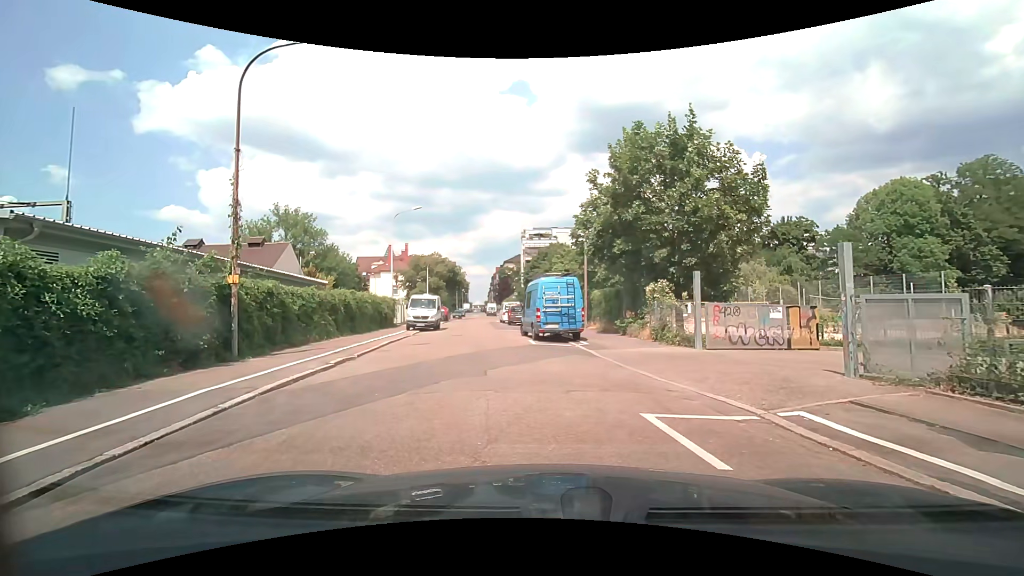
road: residential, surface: asphalt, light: Day
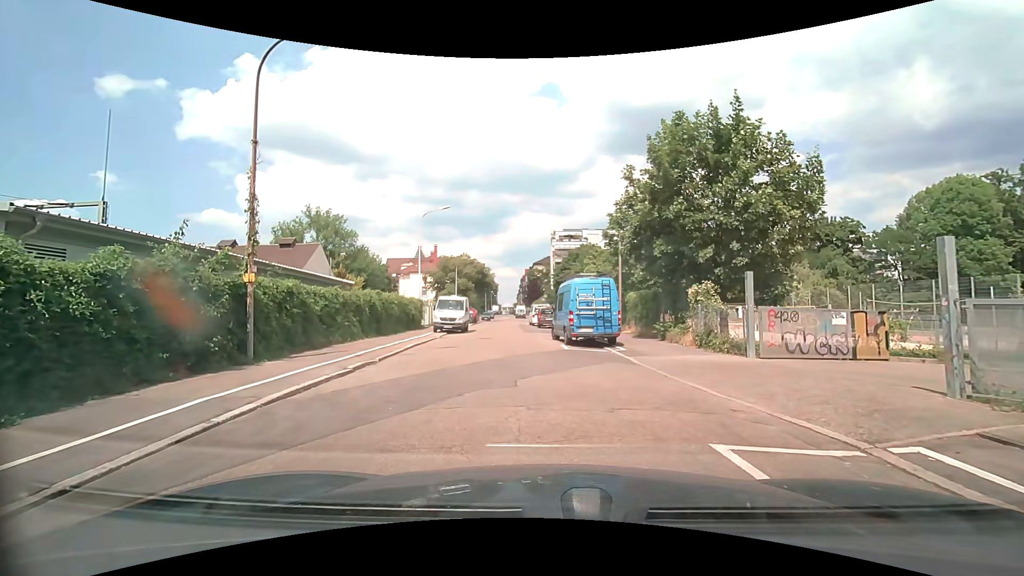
(0.0, +1.2) m; -2°
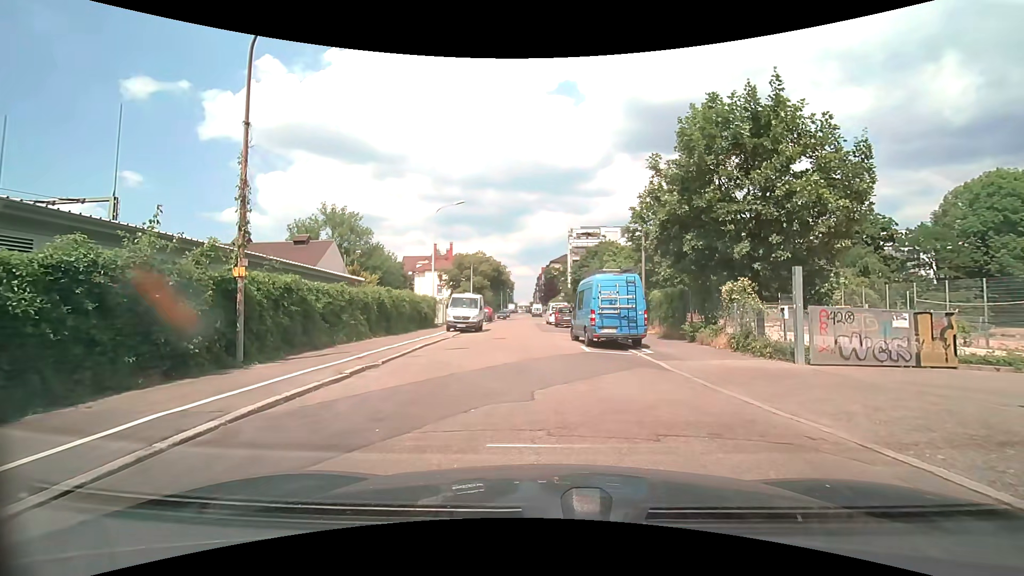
(0.0, +1.4) m; +1°
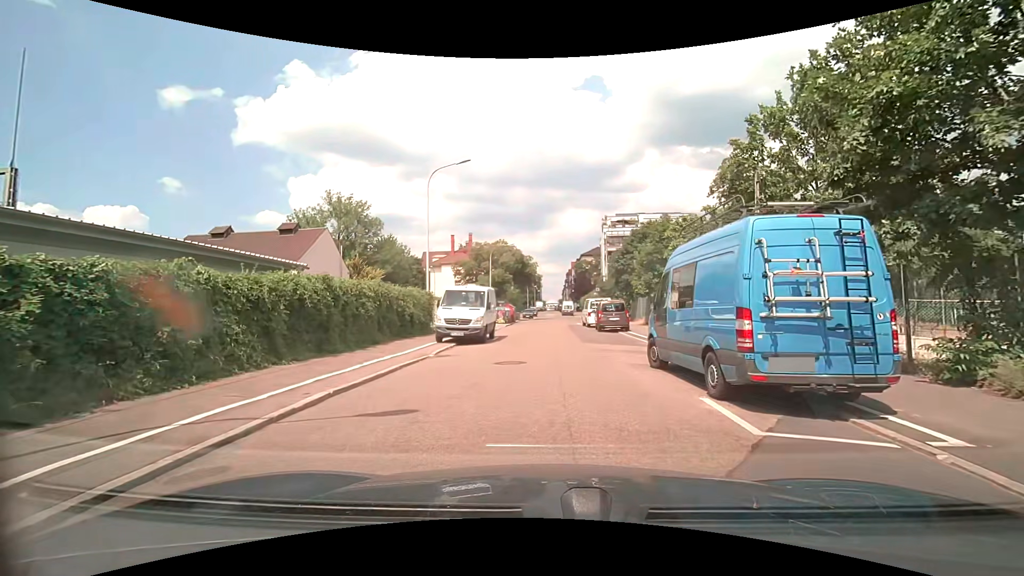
(-0.5, +10.7) m; -4°
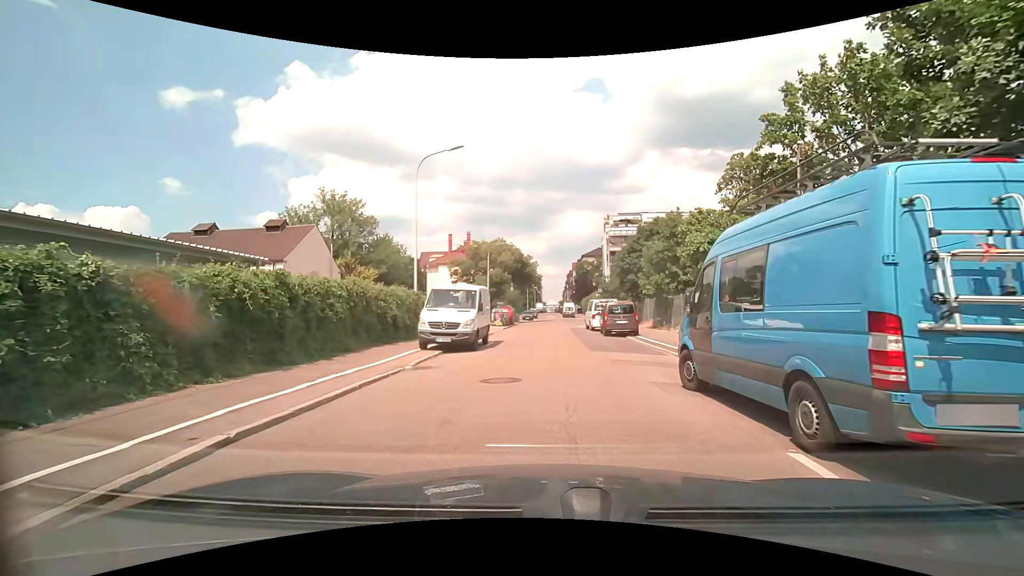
(0.0, +2.7) m; +1°
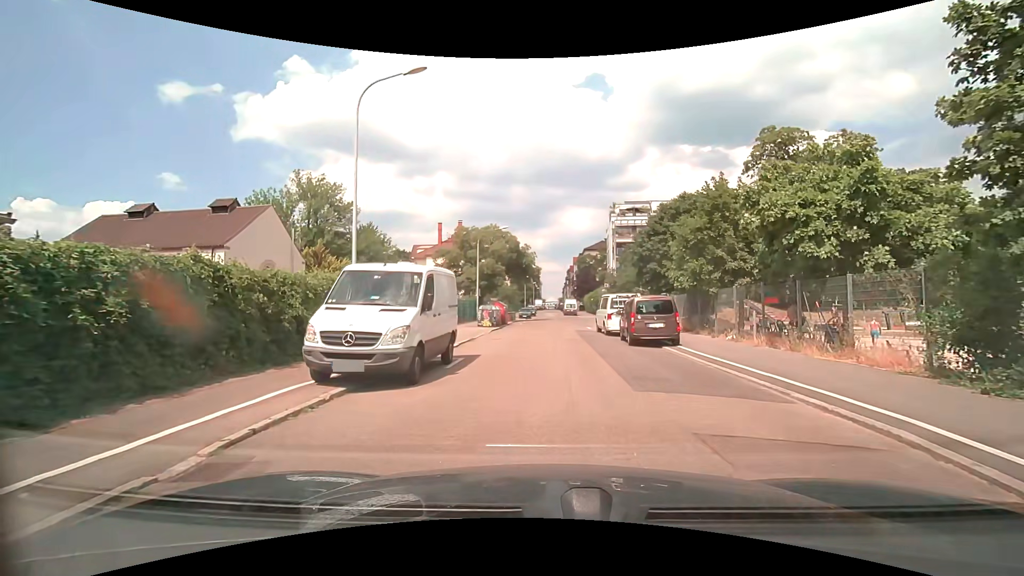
(0.0, +7.8) m; -1°
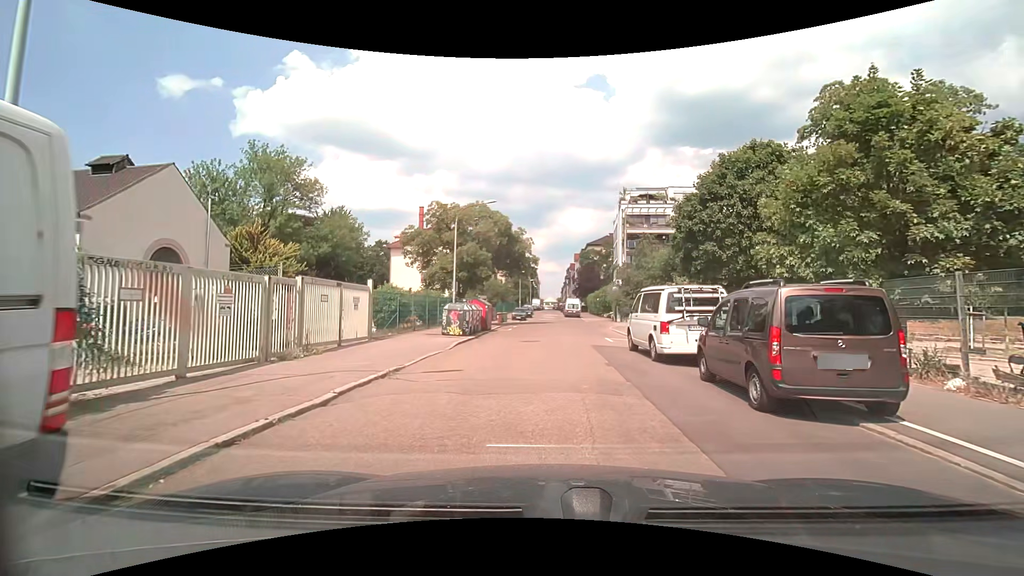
(+0.1, +10.9) m; +1°
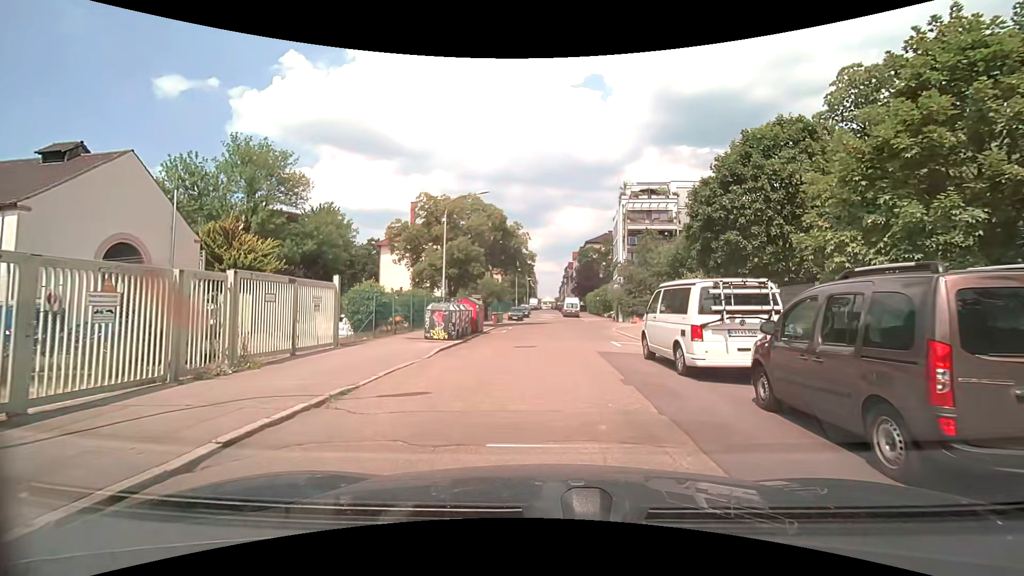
(0.0, +2.8) m; 0°
